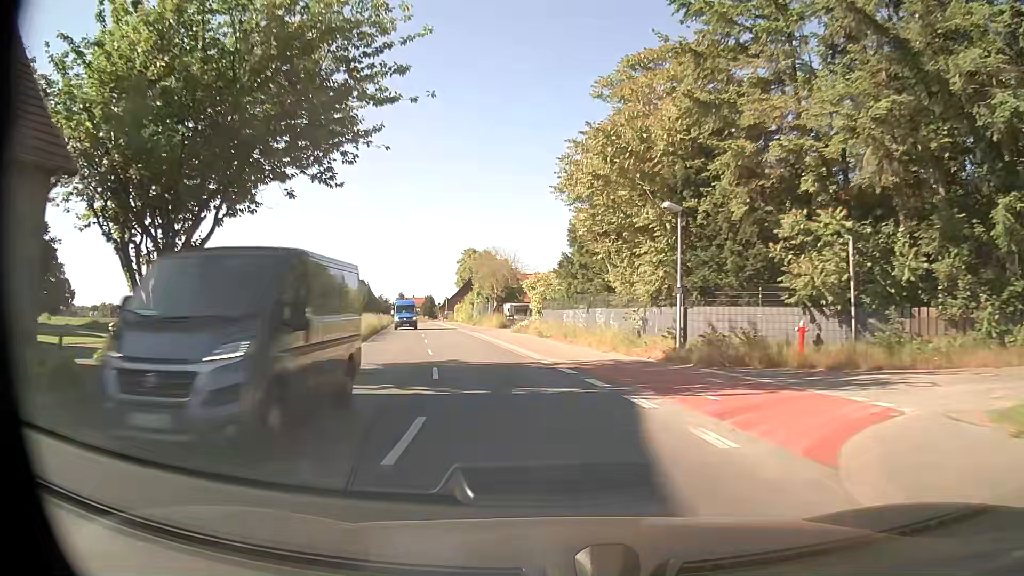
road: secondary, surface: asphalt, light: Day
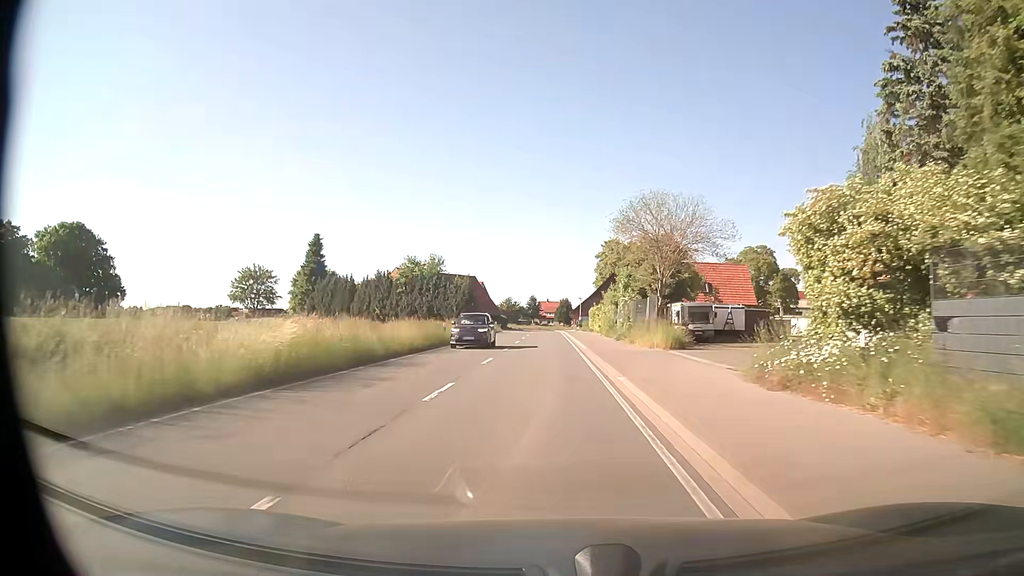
(-3.7, +31.3) m; -13°
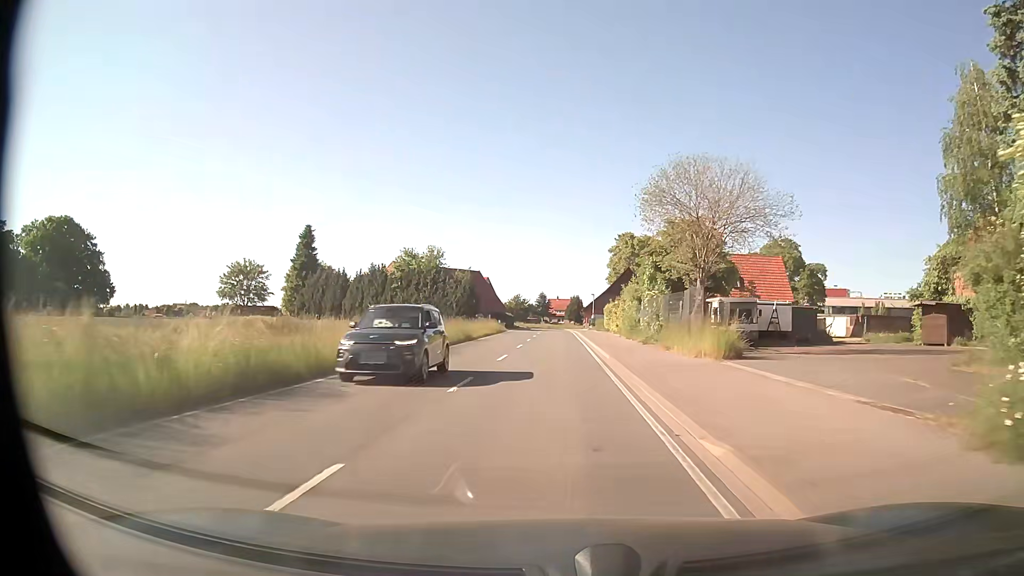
(0.0, +7.9) m; -1°
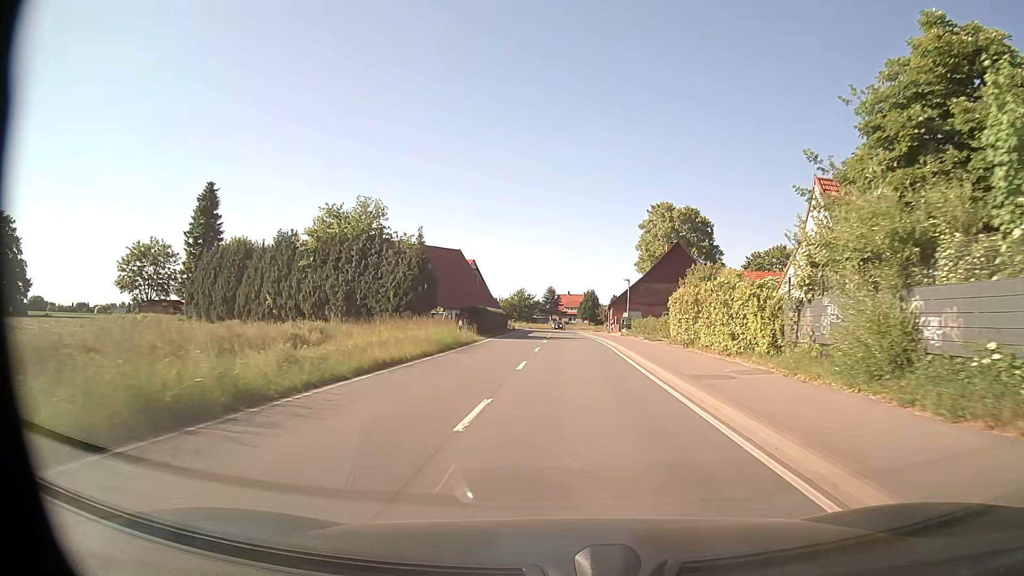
(-0.2, +31.7) m; 0°
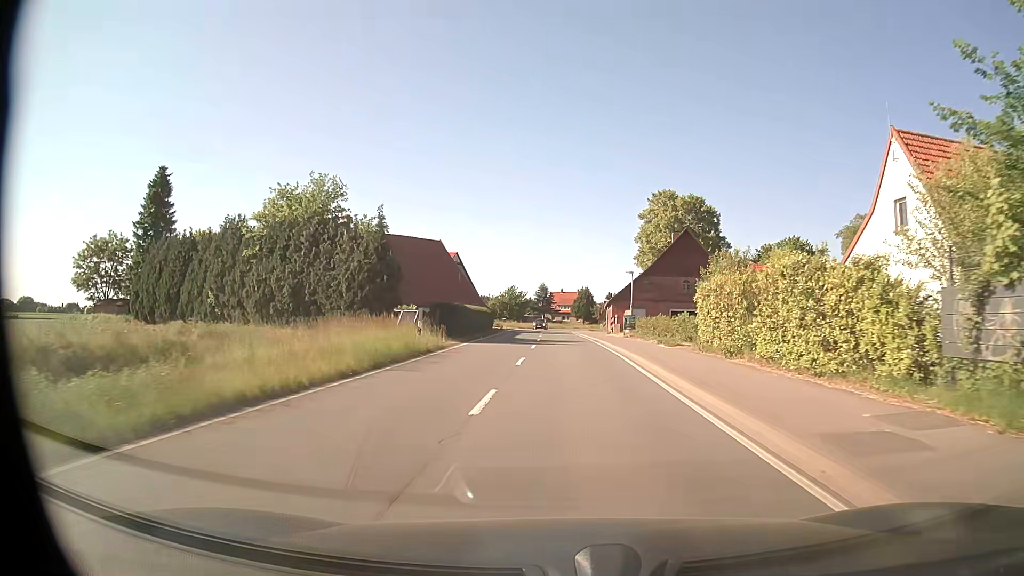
(0.0, +8.0) m; +1°
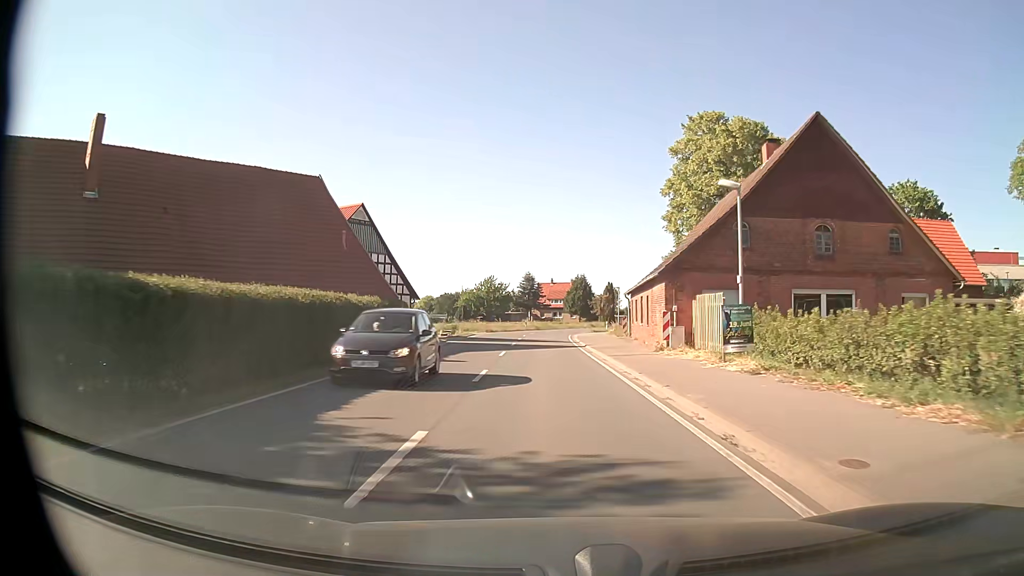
(+0.3, +31.9) m; +1°
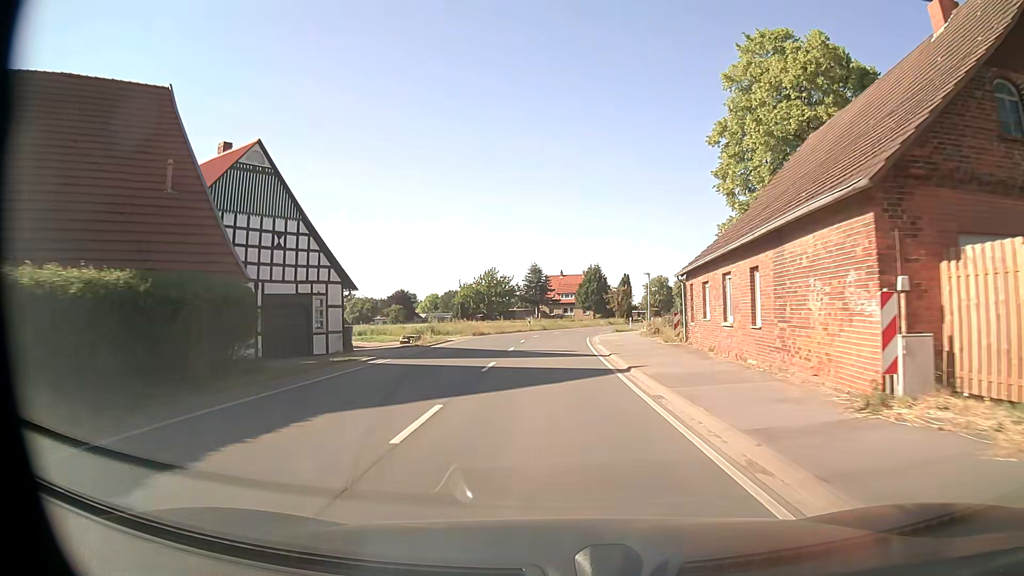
(-0.1, +16.0) m; -1°
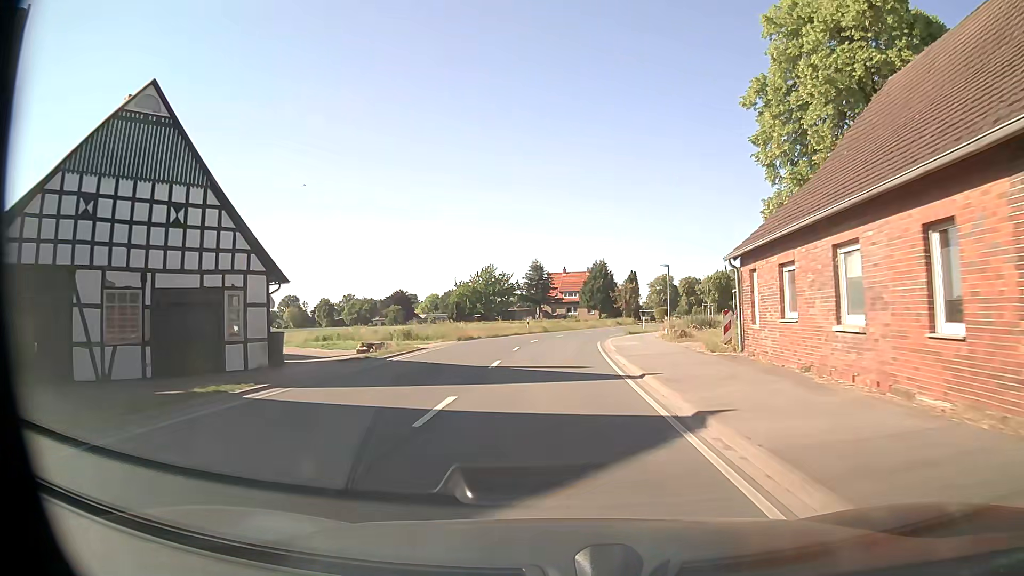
(0.0, +8.0) m; 0°
